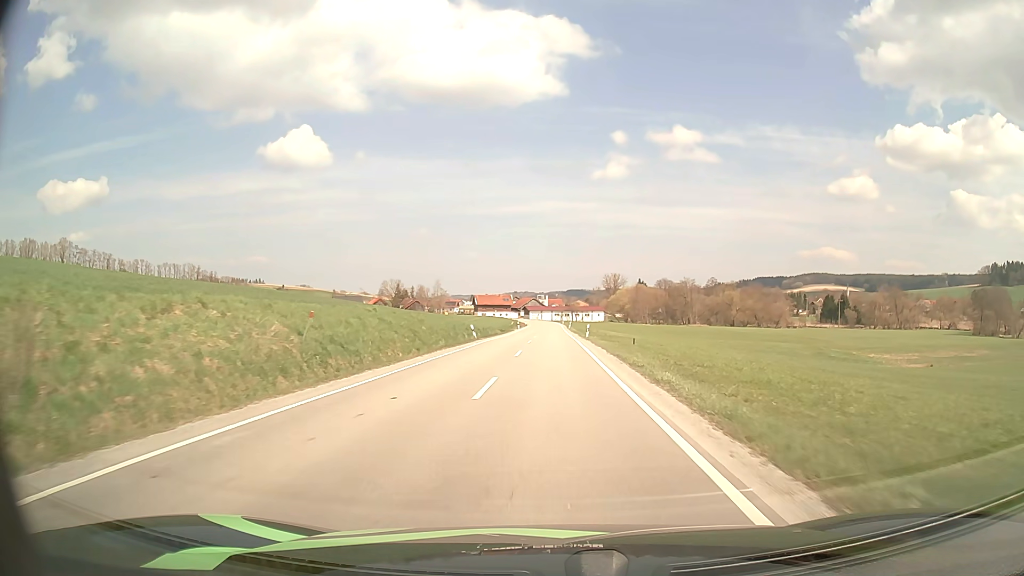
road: secondary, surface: asphalt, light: Day
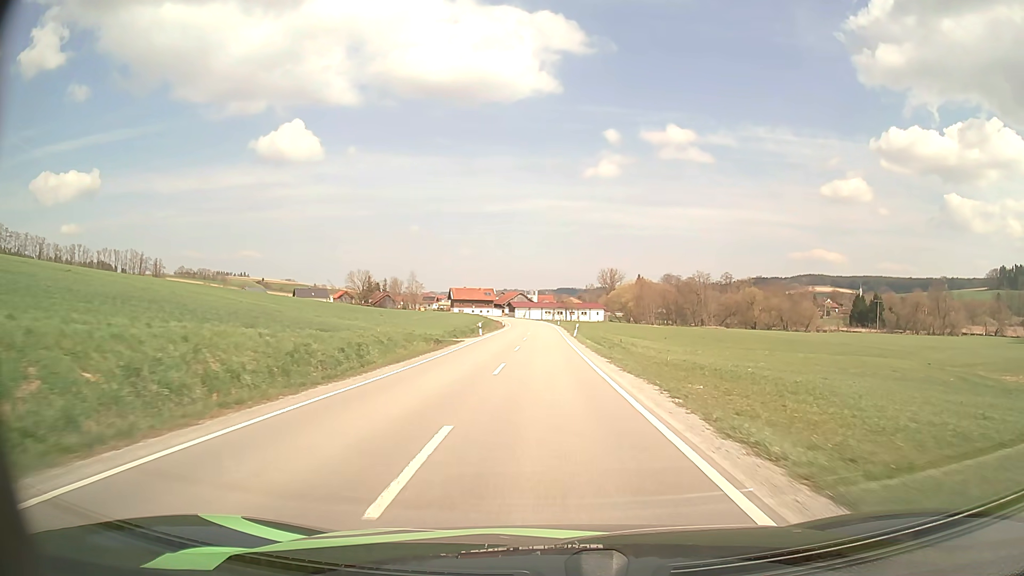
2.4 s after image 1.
(0.0, +42.8) m; +1°
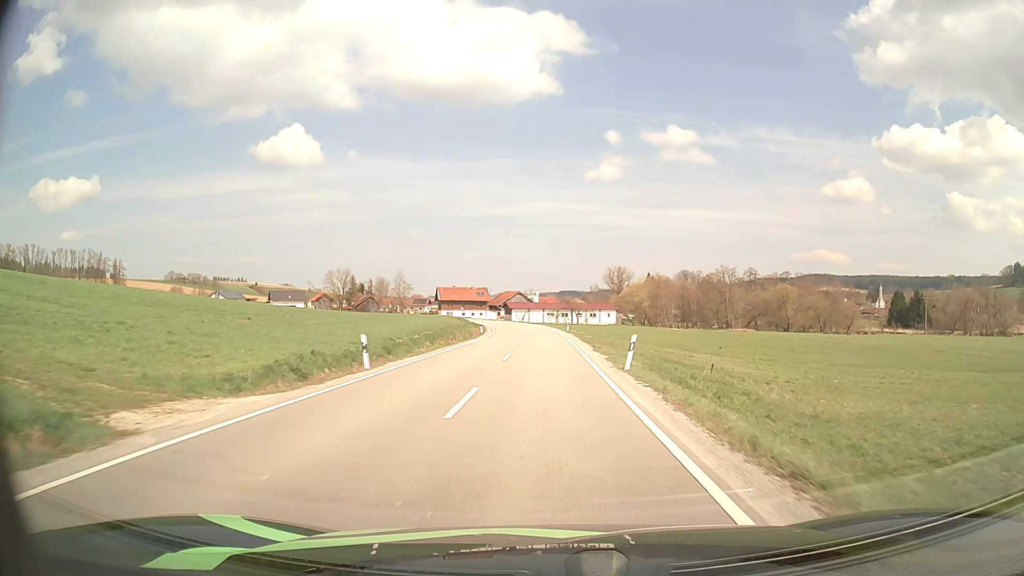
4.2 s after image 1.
(0.0, +31.9) m; 0°
(0, +10) (0, +20) (0, +30) (0, +40) (0, +50) (-1, +60) (-1, +70) (-2, +80) (-4, +90) (-5, +100) m
